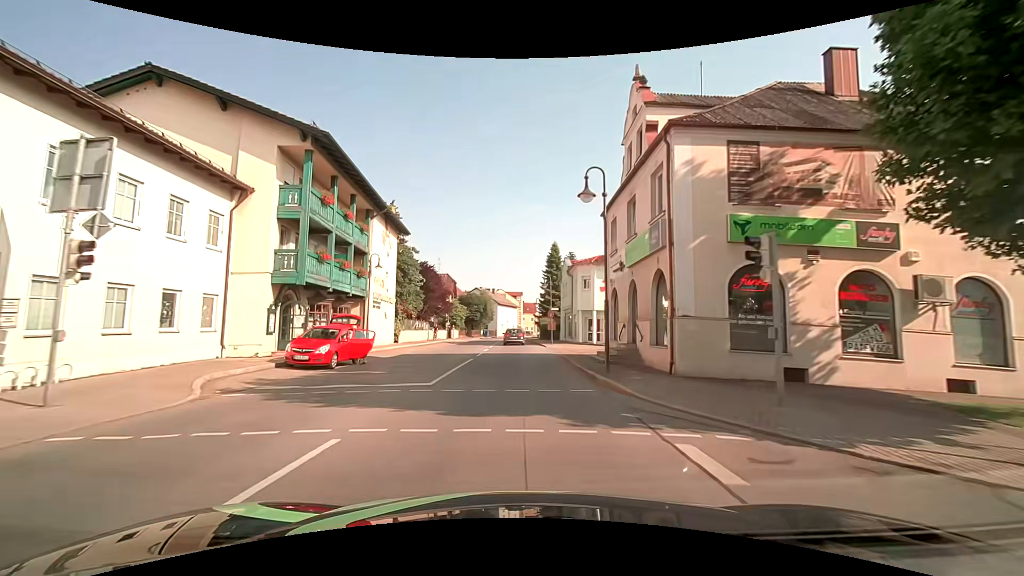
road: secondary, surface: asphalt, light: Day
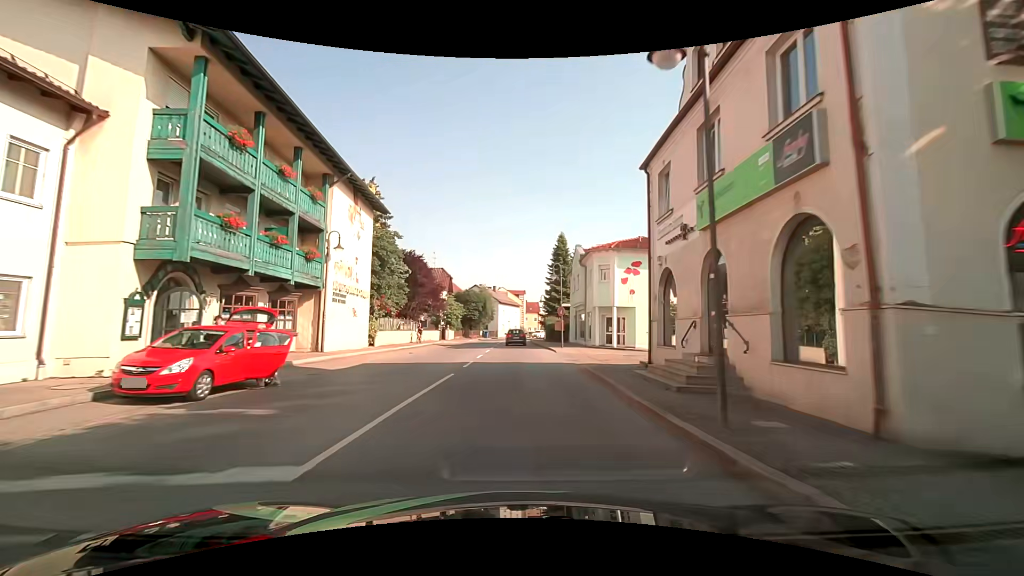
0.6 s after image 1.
(-0.1, +7.6) m; -1°
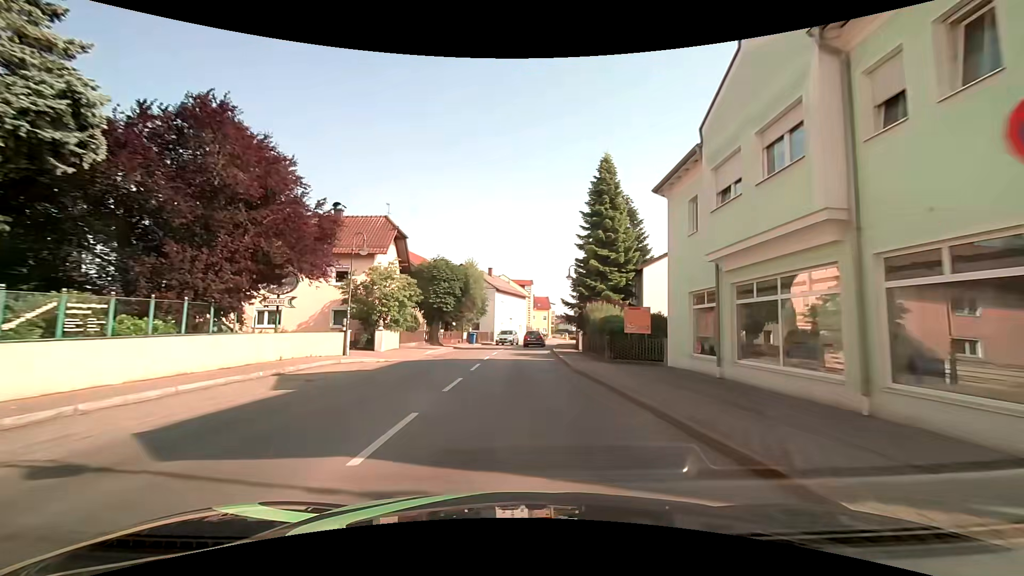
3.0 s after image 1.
(-0.2, +31.2) m; -1°
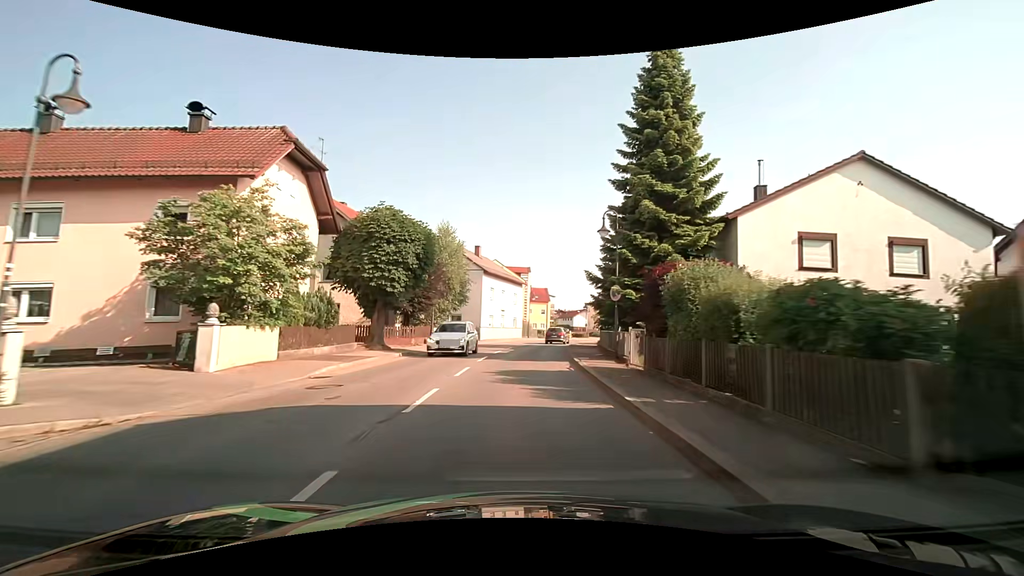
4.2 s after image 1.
(+0.2, +15.4) m; +1°
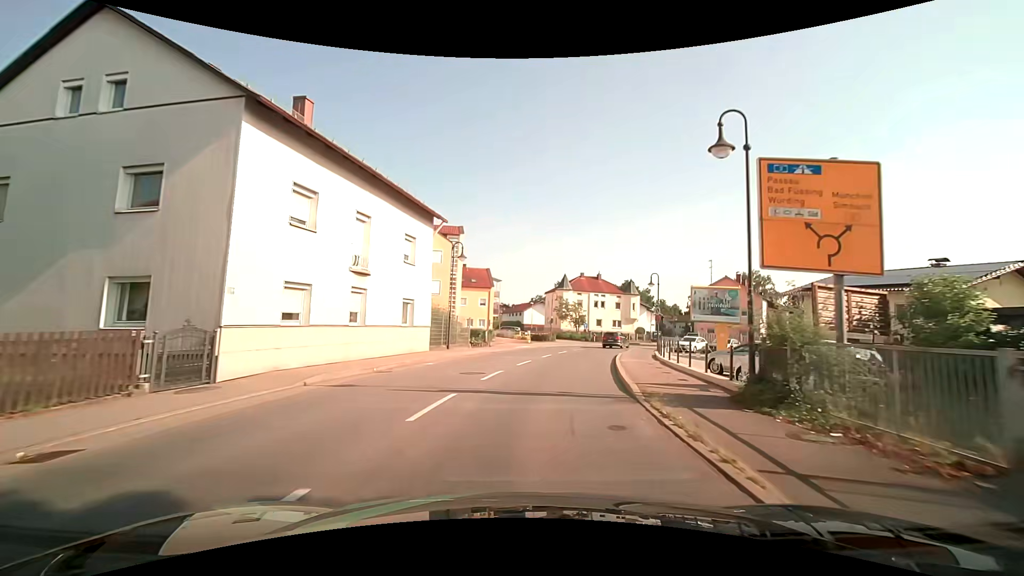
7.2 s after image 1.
(+1.9, +35.6) m; +7°
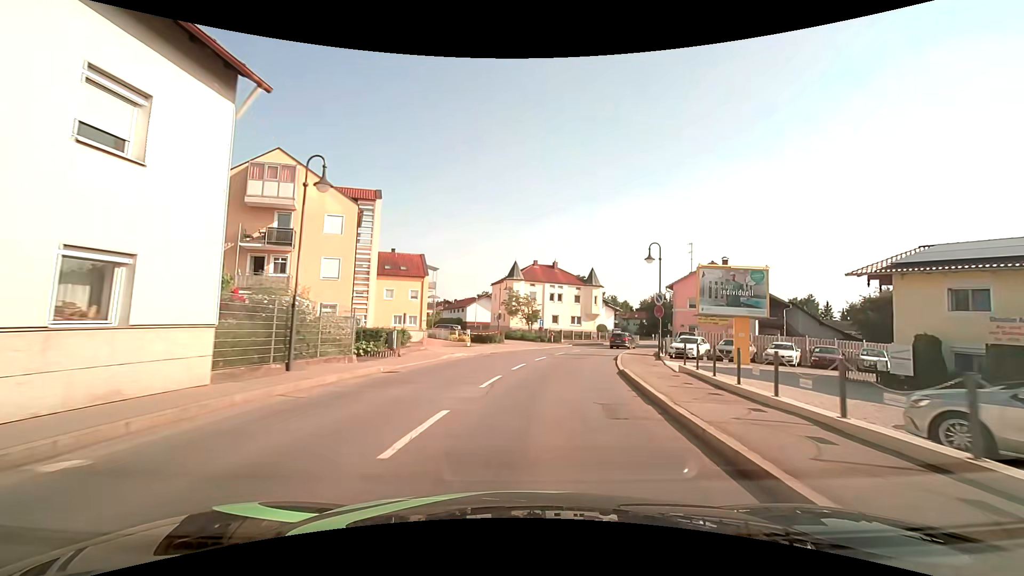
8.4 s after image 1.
(+0.7, +13.5) m; +6°
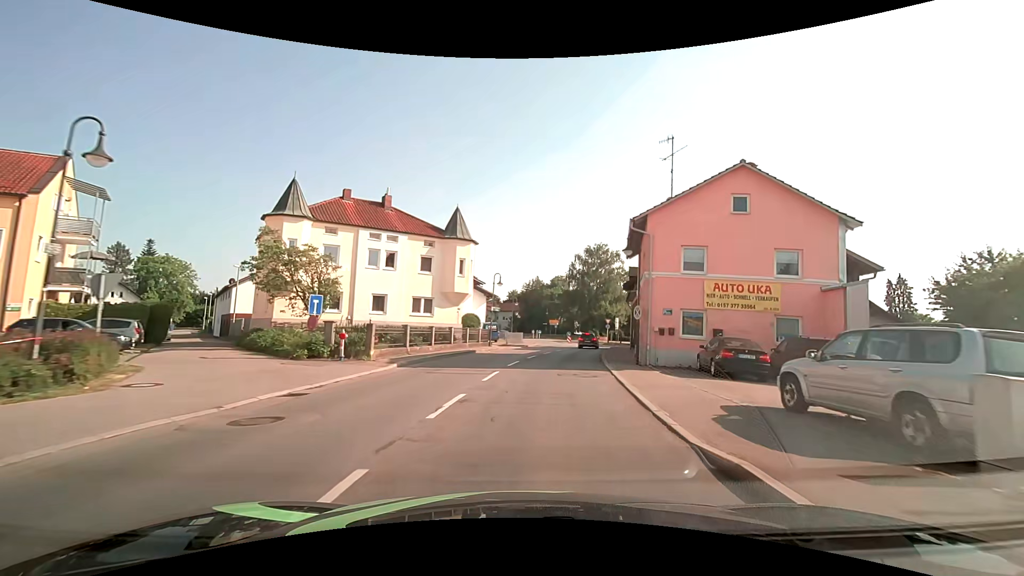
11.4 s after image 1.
(+4.5, +32.3) m; +15°
(+1, +10) (+2, +20) (+3, +30) (+6, +40) (+8, +49) (+9, +59) (+10, +69) (+11, +79) (+9, +89) (+2, +95) m
